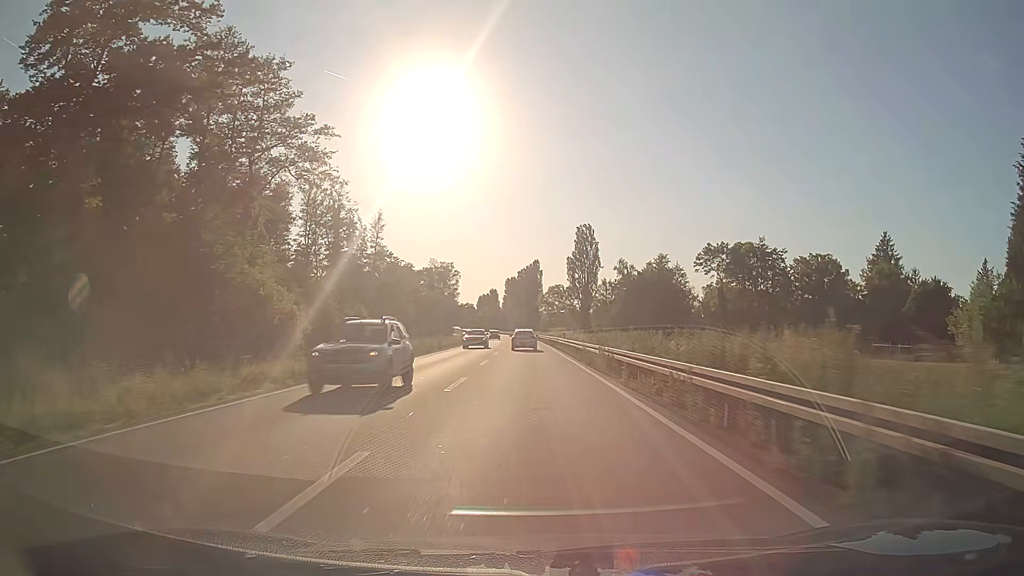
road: primary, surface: asphalt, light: Day
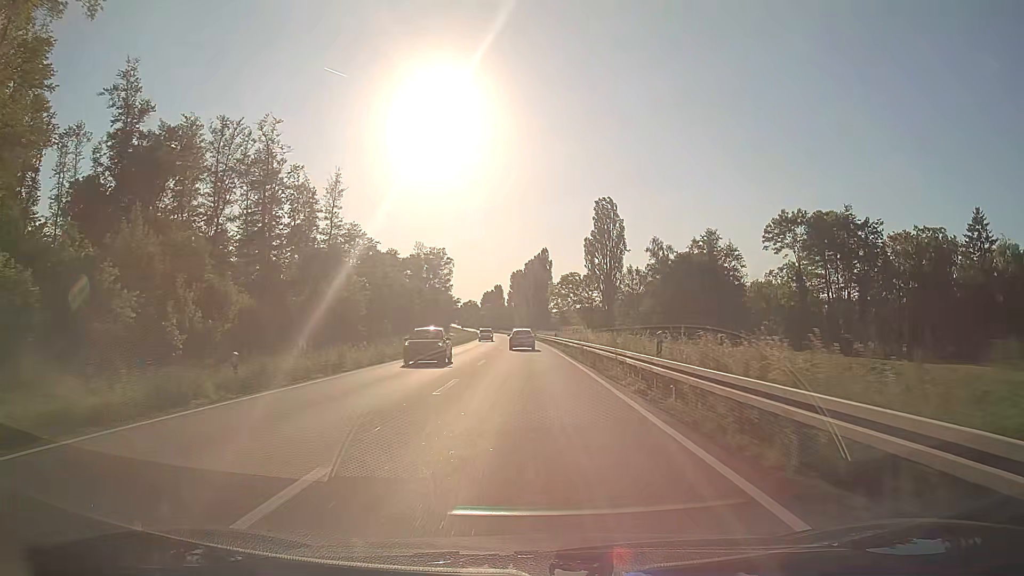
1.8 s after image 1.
(-0.2, +37.1) m; -1°
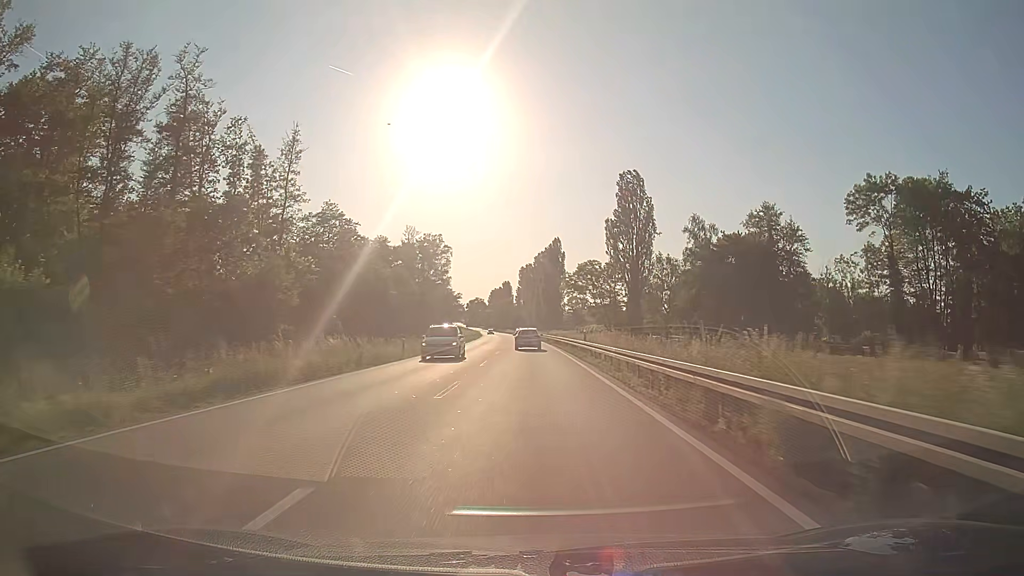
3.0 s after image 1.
(-0.2, +24.9) m; -1°
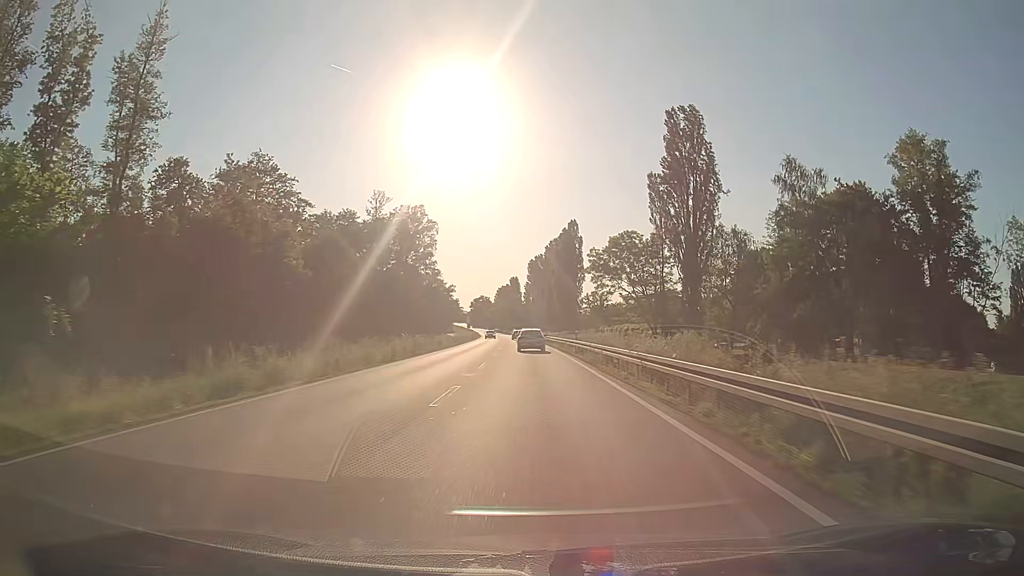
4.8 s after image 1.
(-0.4, +37.5) m; -1°
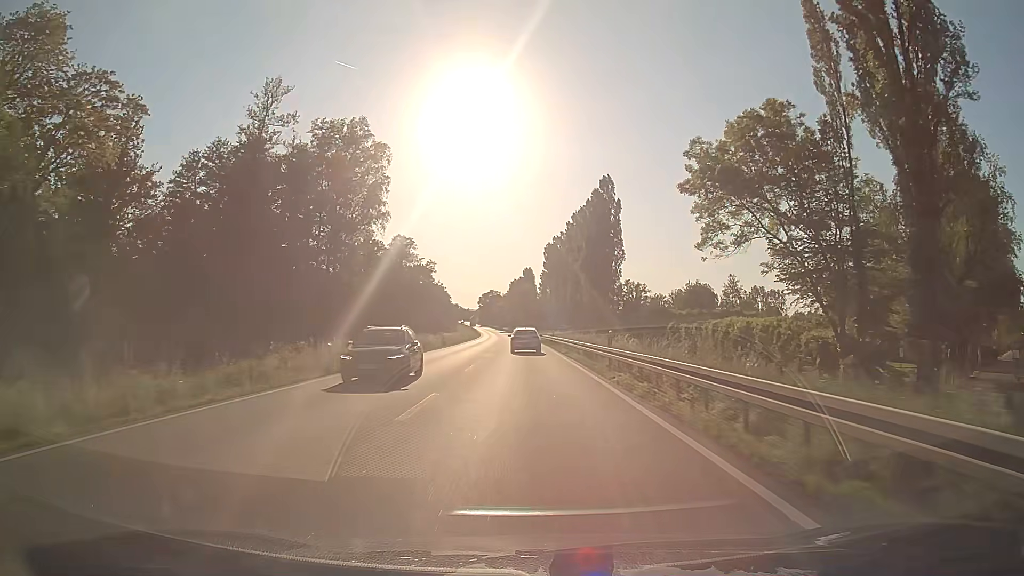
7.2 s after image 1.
(-0.5, +50.2) m; -1°
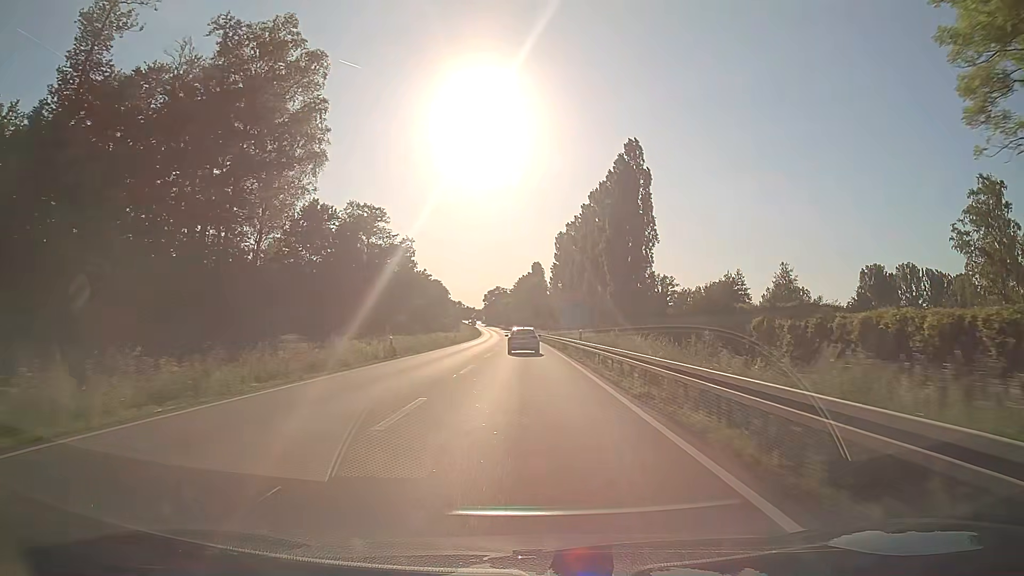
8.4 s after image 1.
(-0.2, +25.2) m; -1°
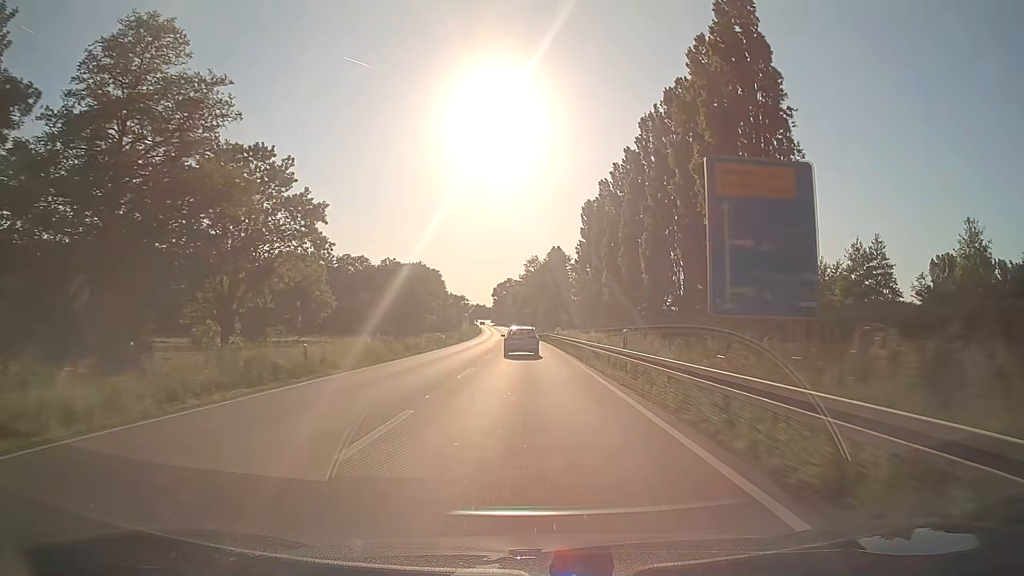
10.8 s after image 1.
(-0.7, +50.2) m; -2°
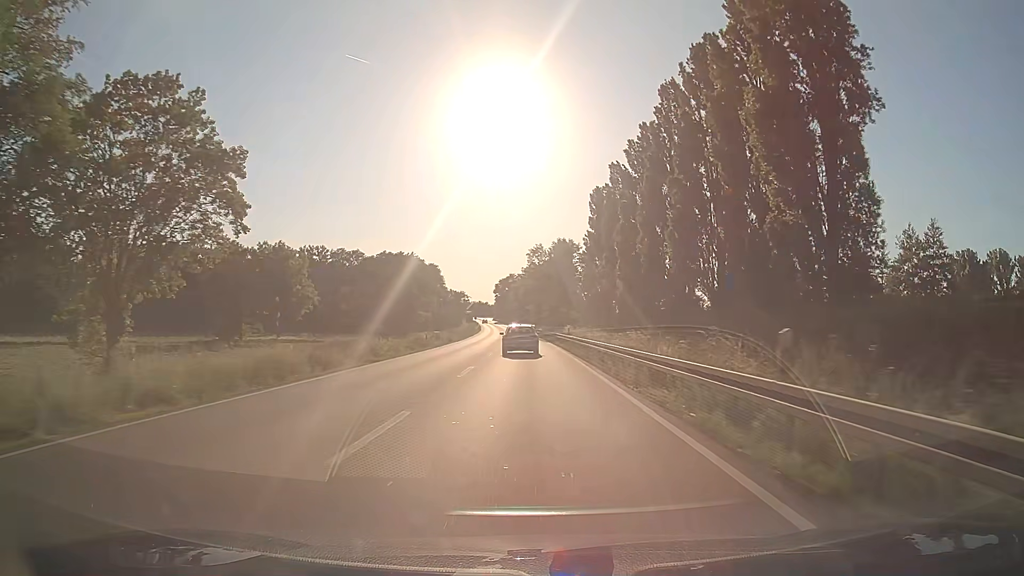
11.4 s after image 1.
(0.0, +12.4) m; 0°
(0, +10) (0, +20) (0, +30) (0, +40) (-1, +50) (-1, +60) (-1, +70) (-2, +80) (-2, +90) (-3, +100) m
